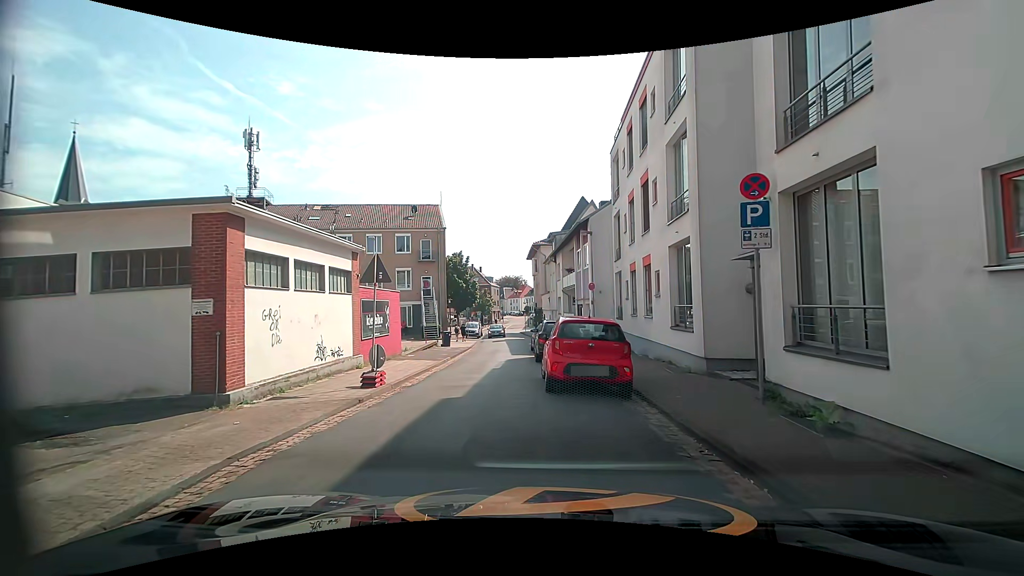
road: residential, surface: asphalt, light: Day
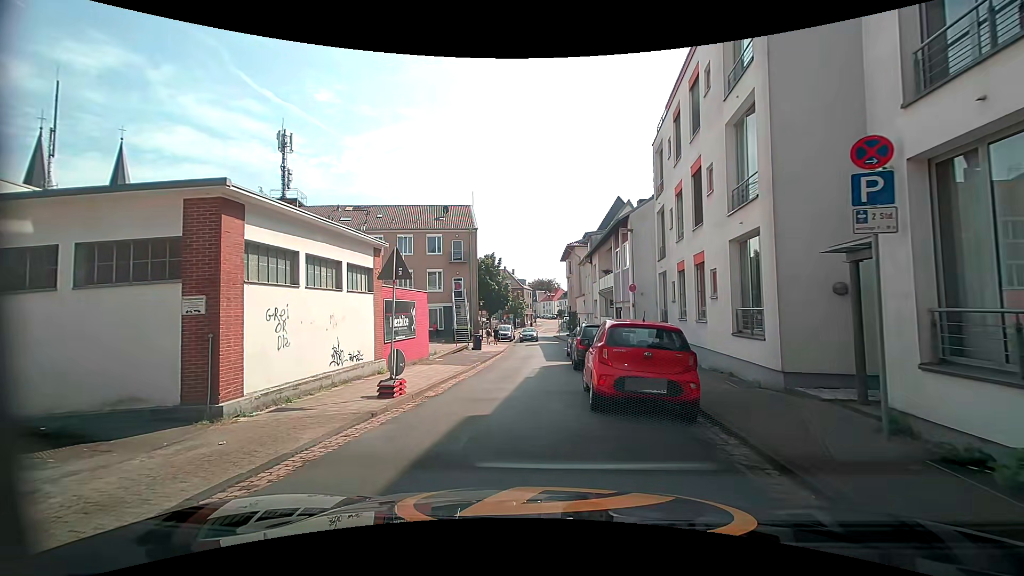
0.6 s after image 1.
(0.0, +1.6) m; -4°
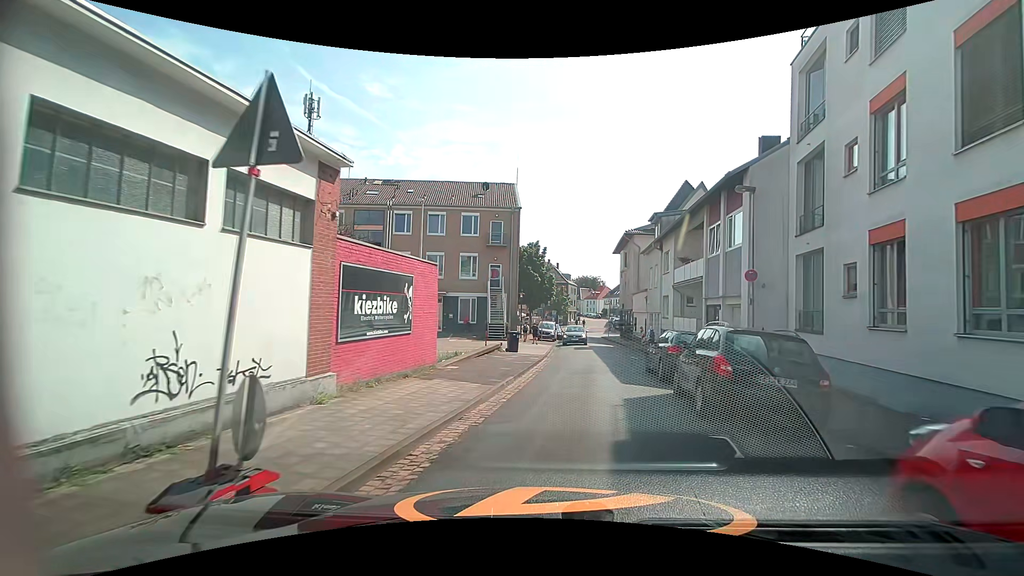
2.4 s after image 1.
(-0.6, +7.9) m; -4°
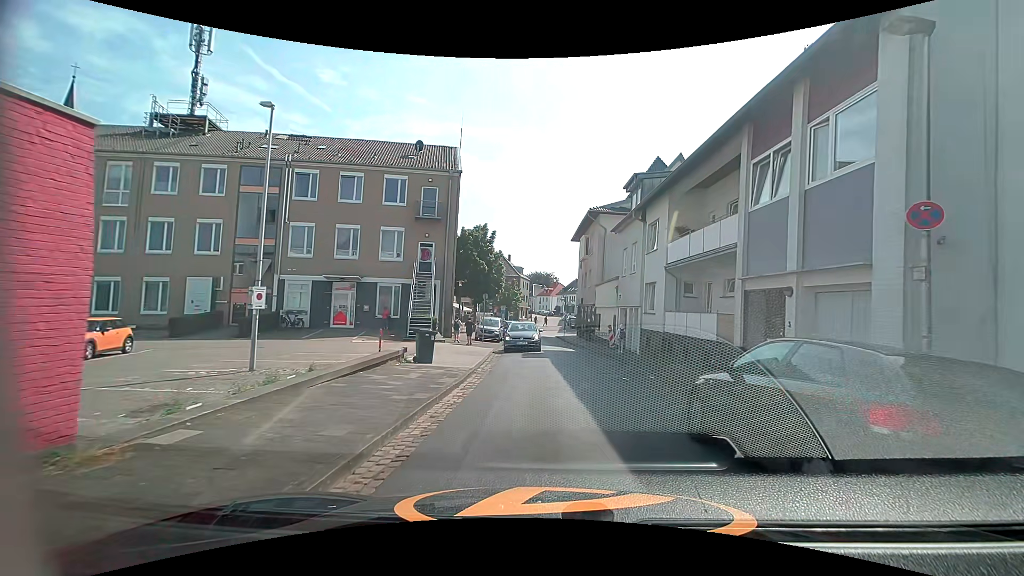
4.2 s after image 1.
(+0.7, +9.6) m; +7°
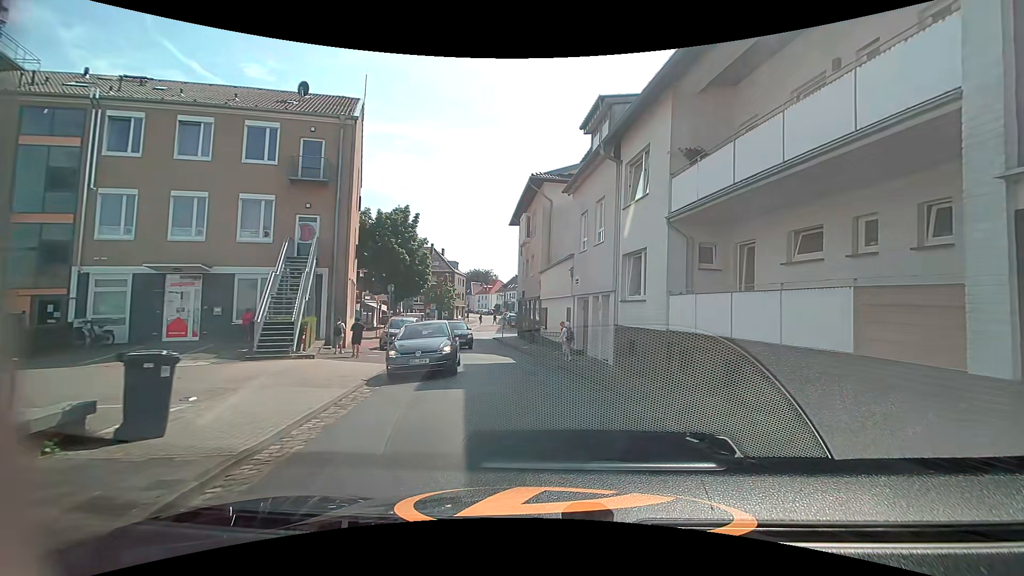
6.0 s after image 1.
(+0.2, +9.2) m; +5°
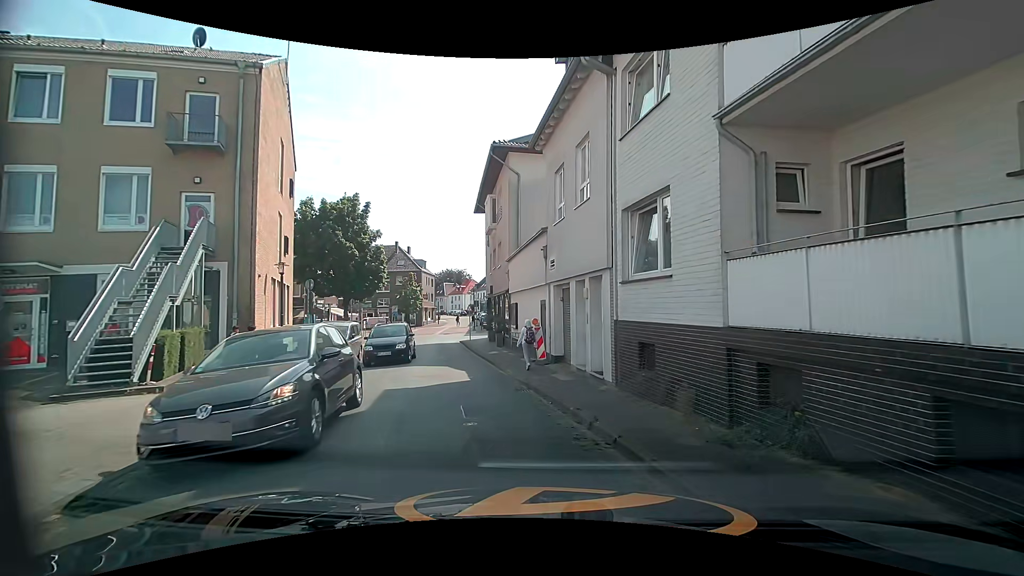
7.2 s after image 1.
(+0.3, +5.6) m; +5°
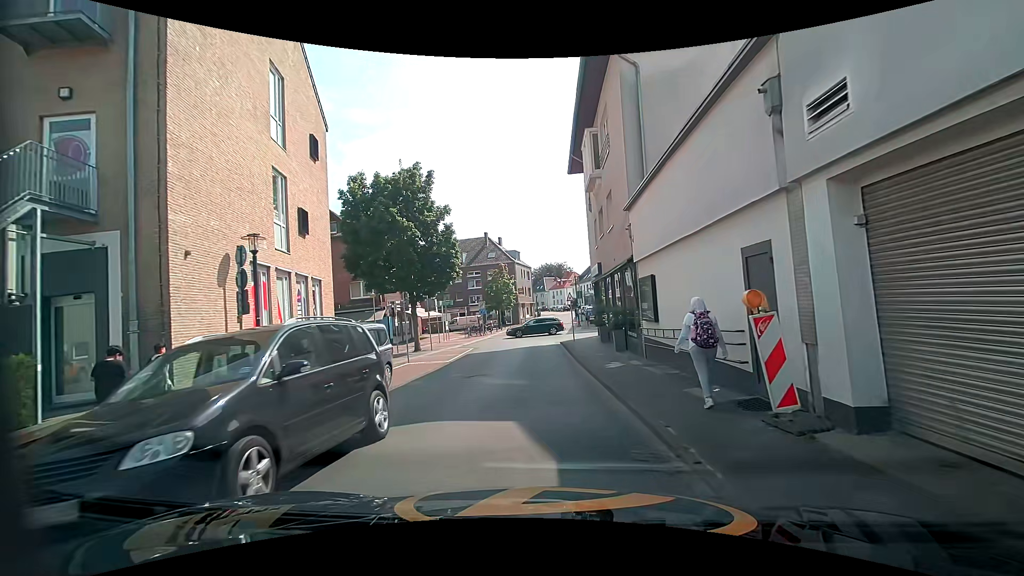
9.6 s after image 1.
(-1.5, +10.4) m; -12°
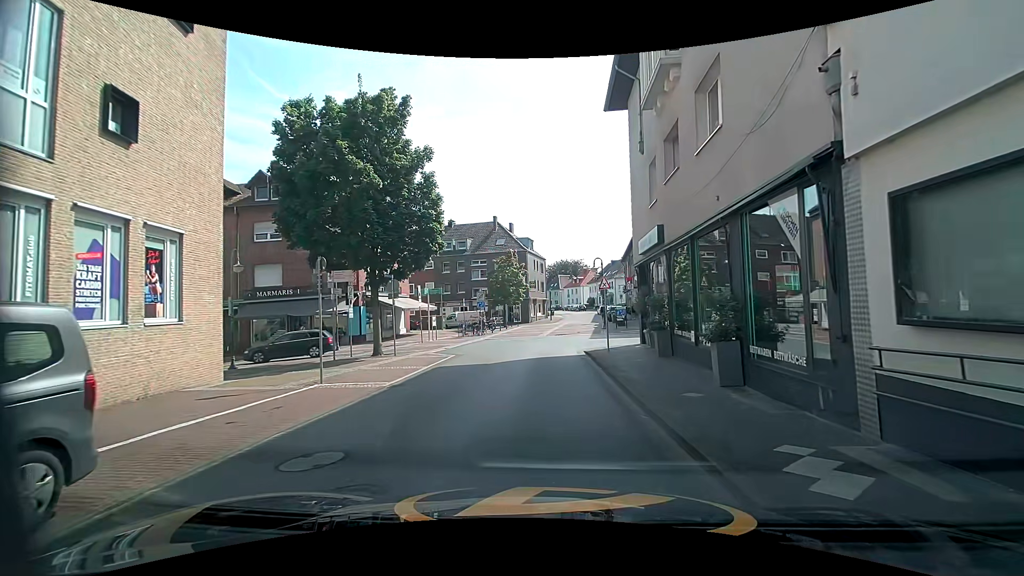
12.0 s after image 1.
(-0.4, +10.1) m; -3°
